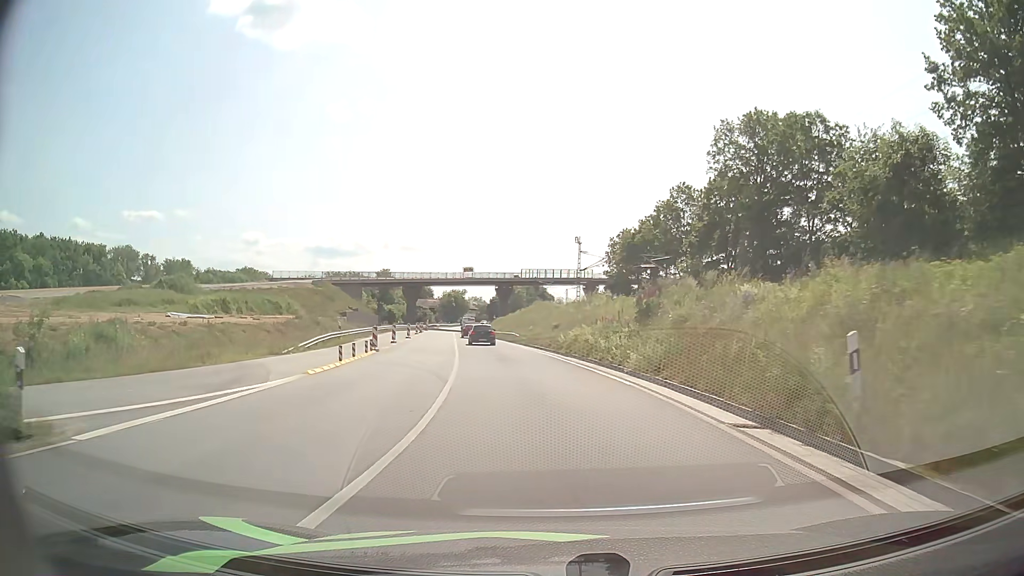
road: primary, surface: asphalt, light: Day
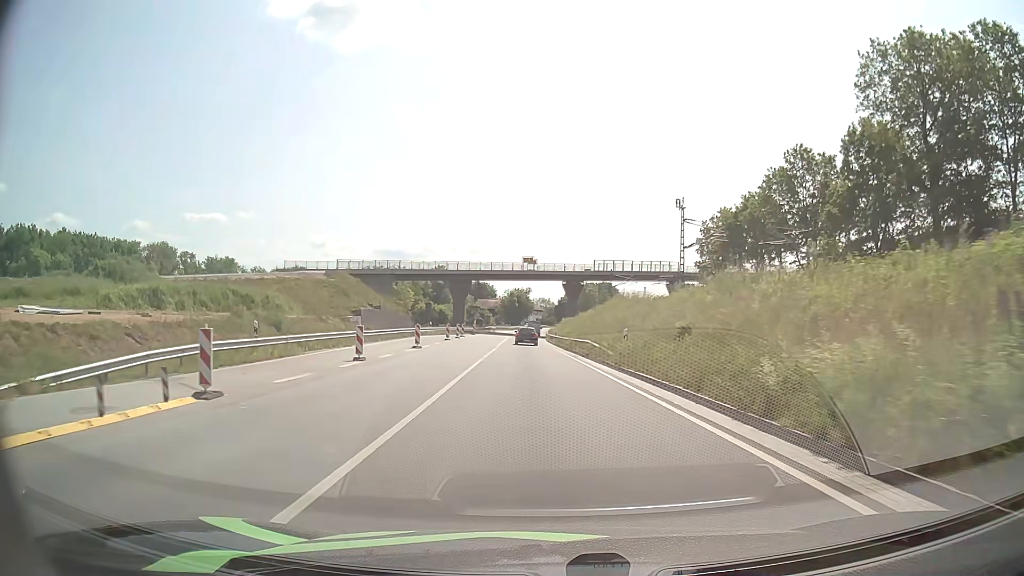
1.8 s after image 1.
(-1.4, +23.8) m; -6°
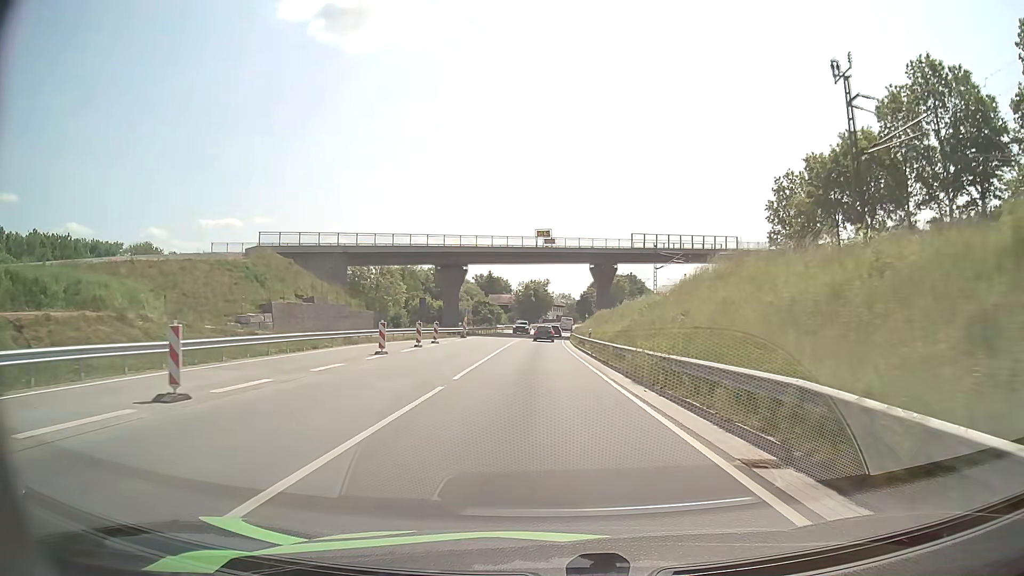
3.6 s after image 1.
(-0.4, +27.5) m; -2°
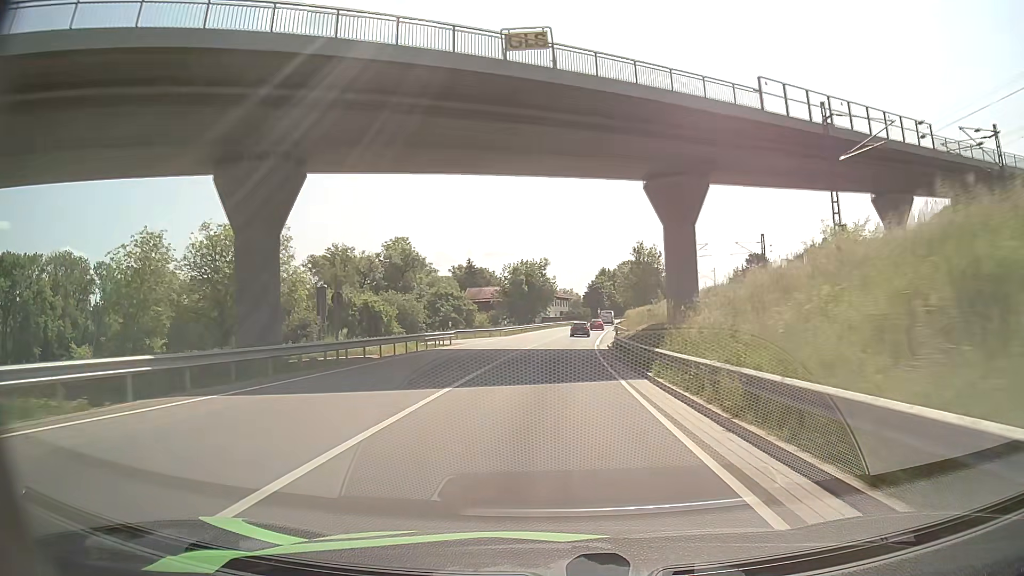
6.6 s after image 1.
(-0.3, +52.6) m; 0°
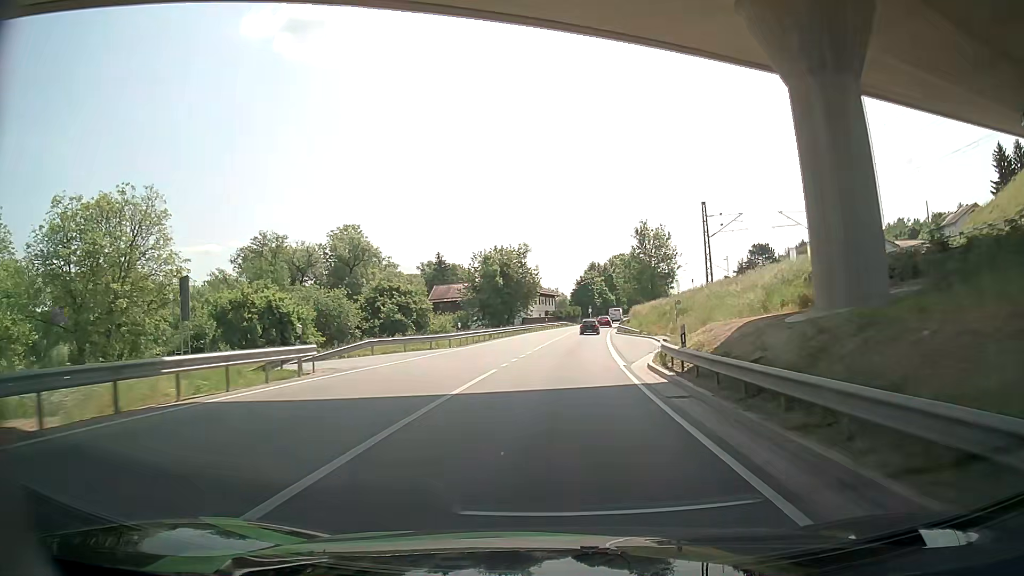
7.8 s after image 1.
(+0.3, +23.2) m; +1°
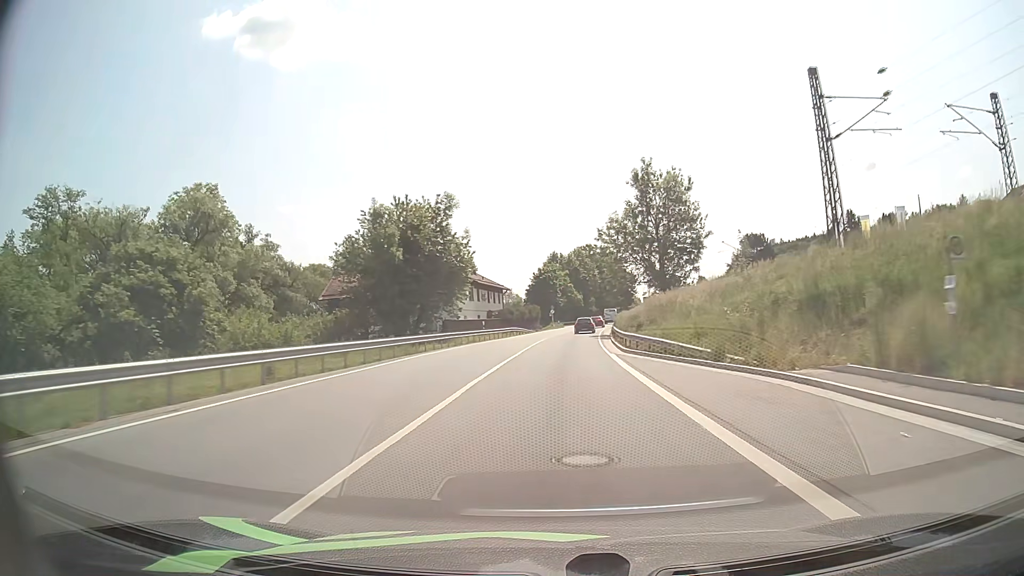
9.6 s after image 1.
(+1.0, +36.7) m; +4°
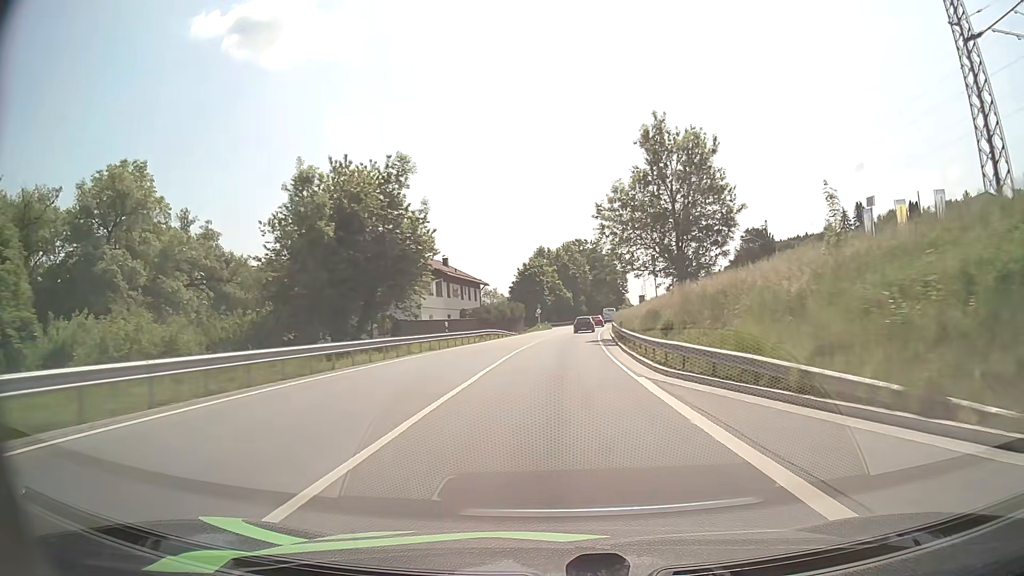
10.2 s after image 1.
(+0.1, +12.5) m; +1°
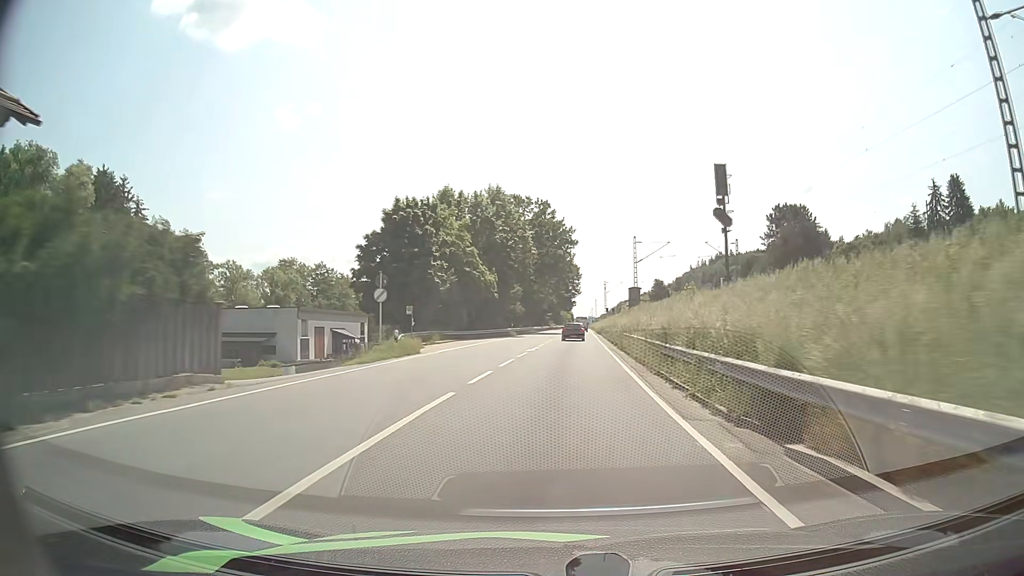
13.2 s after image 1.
(+2.9, +61.3) m; +5°
(0, +10) (0, +20) (+1, +30) (+1, +40) (+2, +50) (+2, +60) (+3, +70) (+3, +80) (+4, +90) (+5, +100) m
